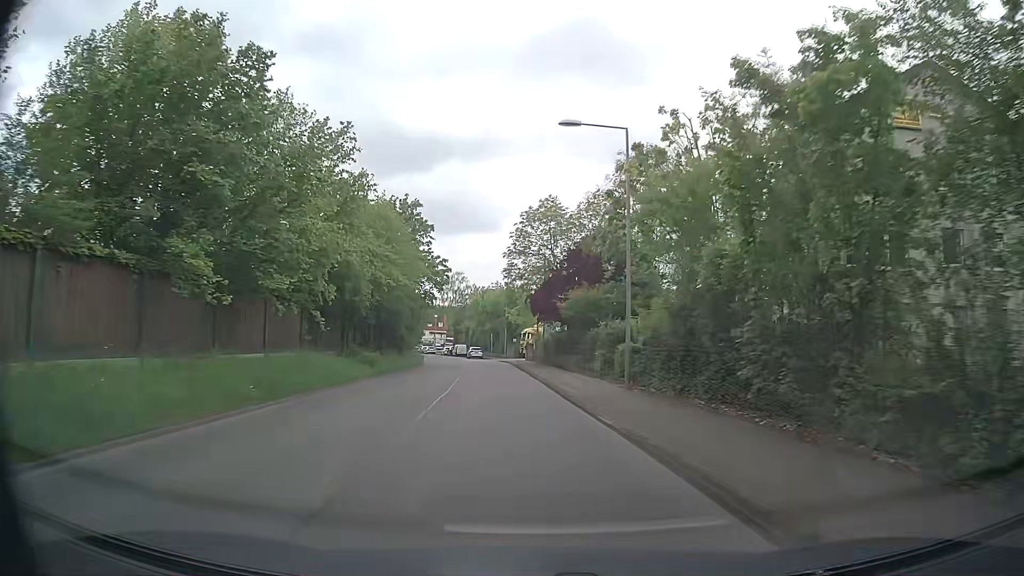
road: tertiary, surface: asphalt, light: Day
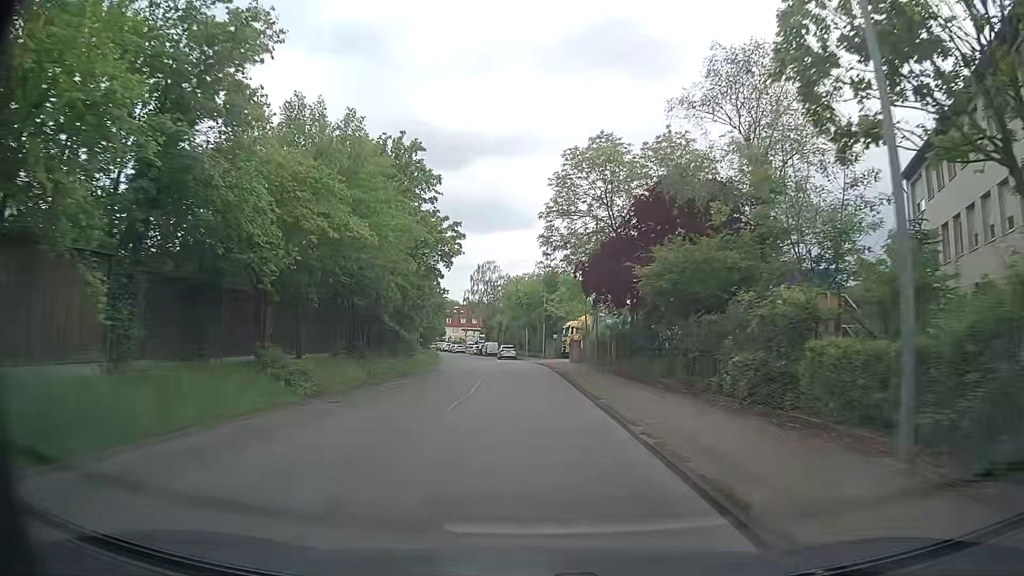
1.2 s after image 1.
(-0.4, +14.6) m; -3°
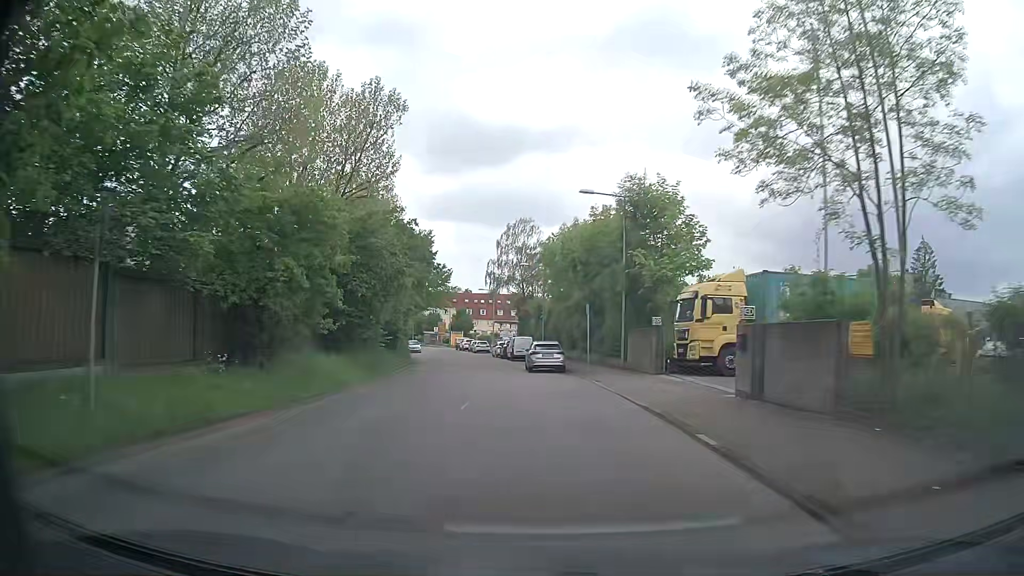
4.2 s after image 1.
(-0.7, +36.1) m; -4°
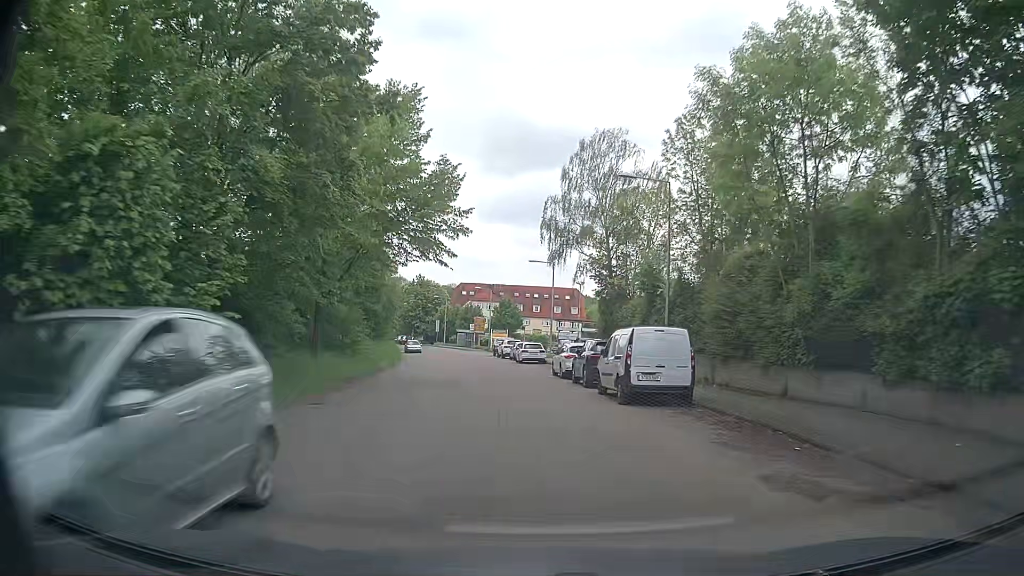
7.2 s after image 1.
(-2.1, +34.3) m; -4°
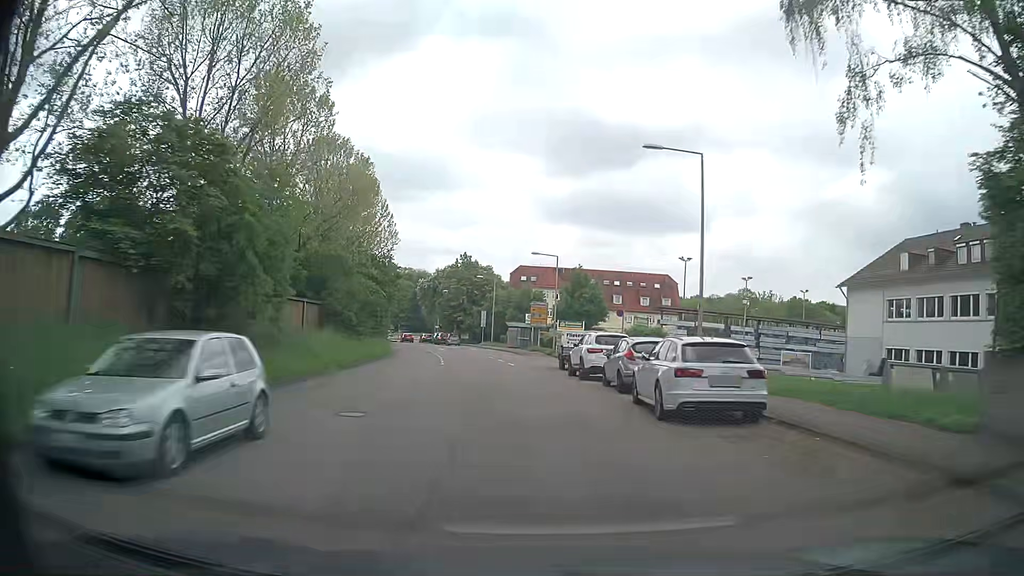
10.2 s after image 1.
(-1.8, +34.5) m; -6°
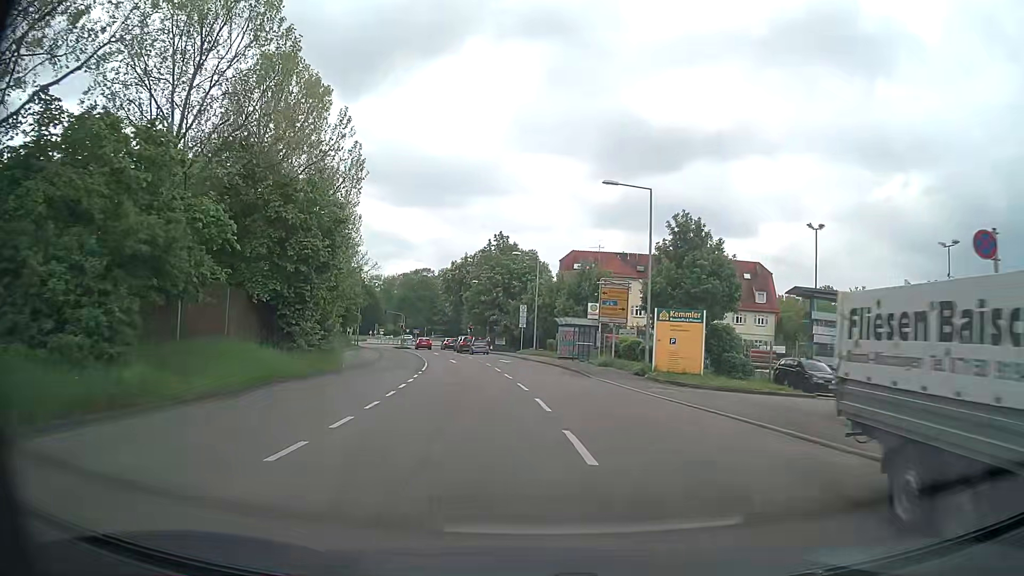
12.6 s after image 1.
(-0.7, +26.5) m; -4°
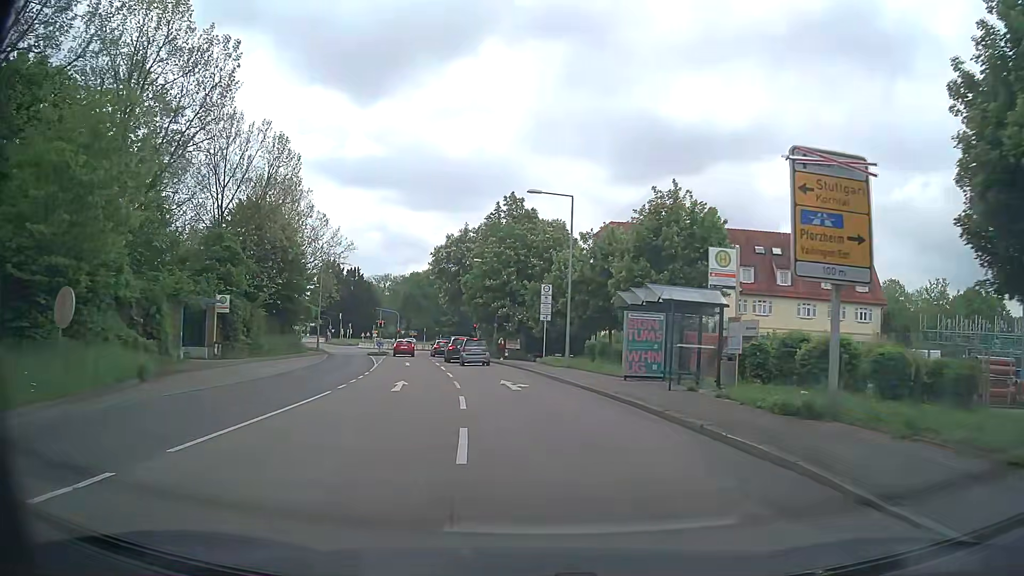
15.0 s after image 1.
(-0.3, +24.2) m; -2°
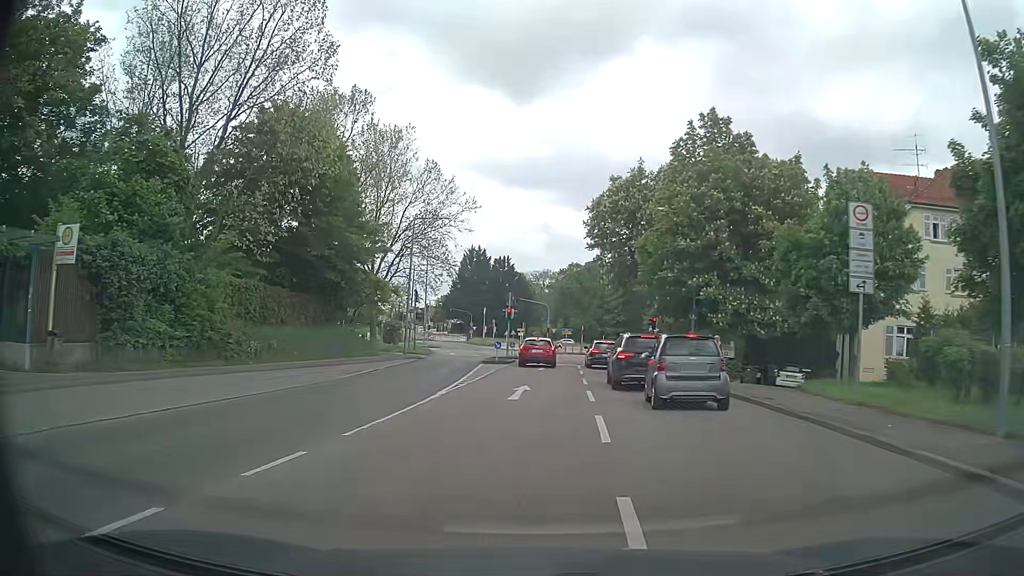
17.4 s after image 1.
(-2.4, +23.3) m; -14°
